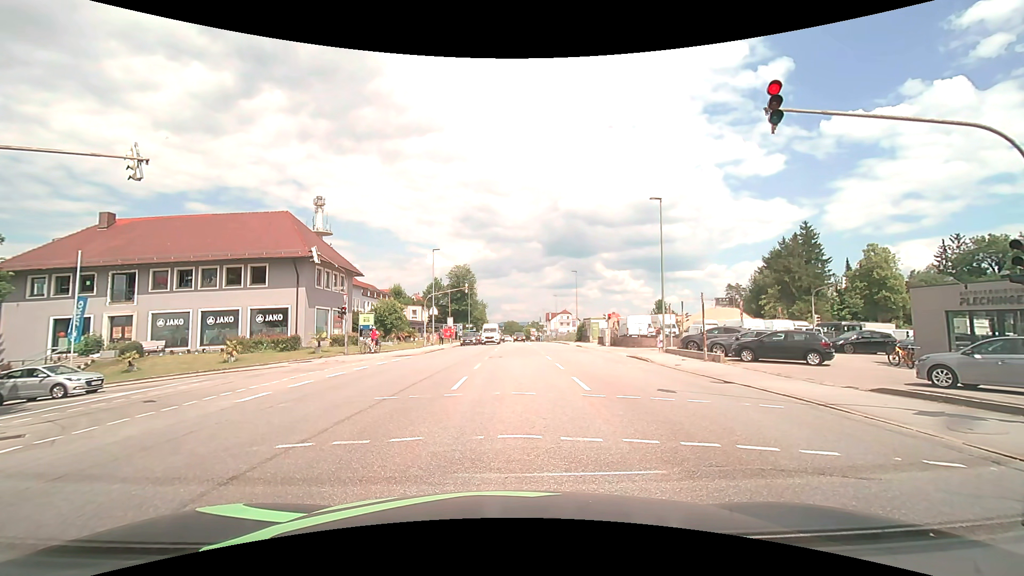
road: tertiary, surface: asphalt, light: Day
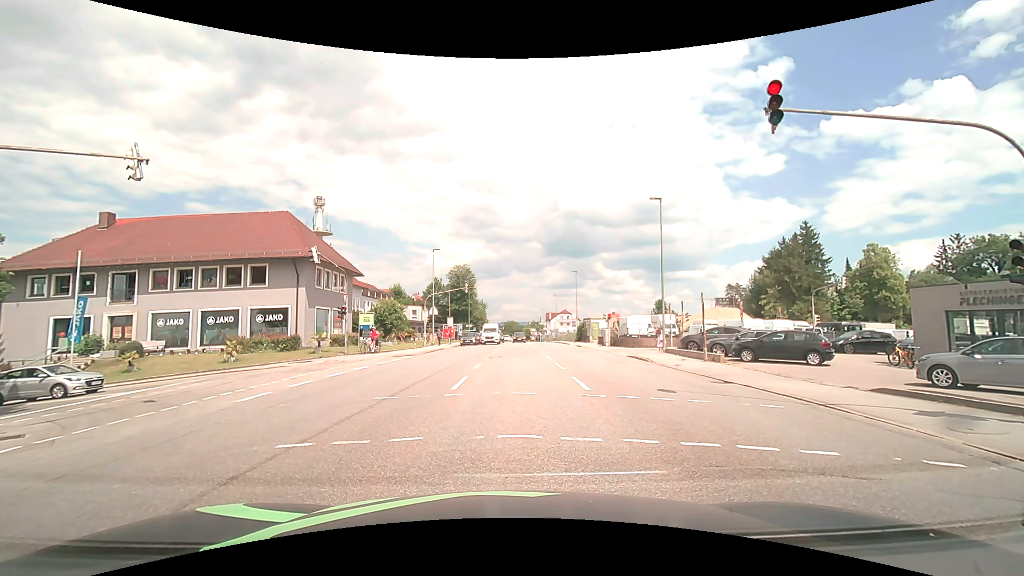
(0.0, 0.0) m; 0°
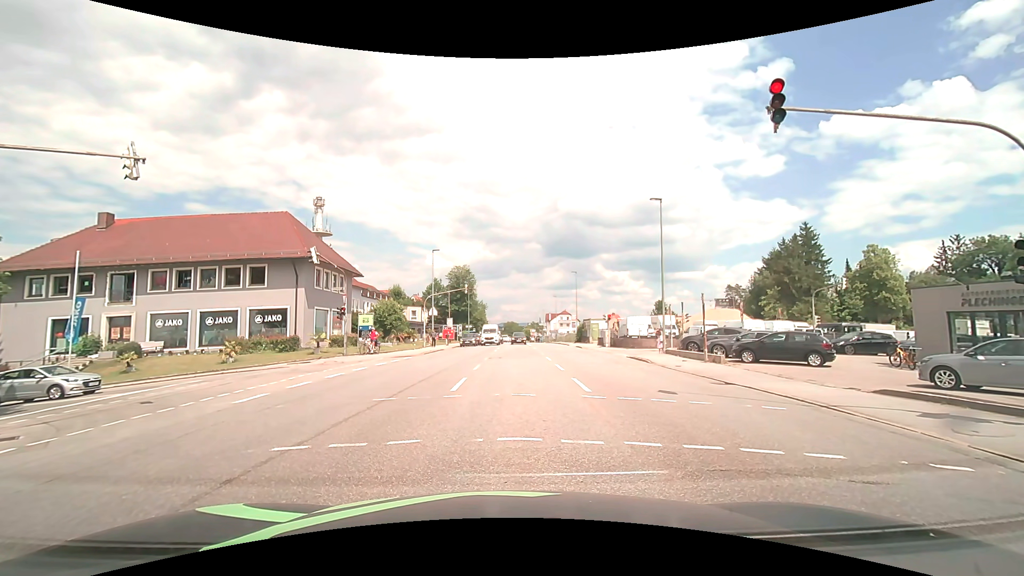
(0.0, +0.1) m; 0°
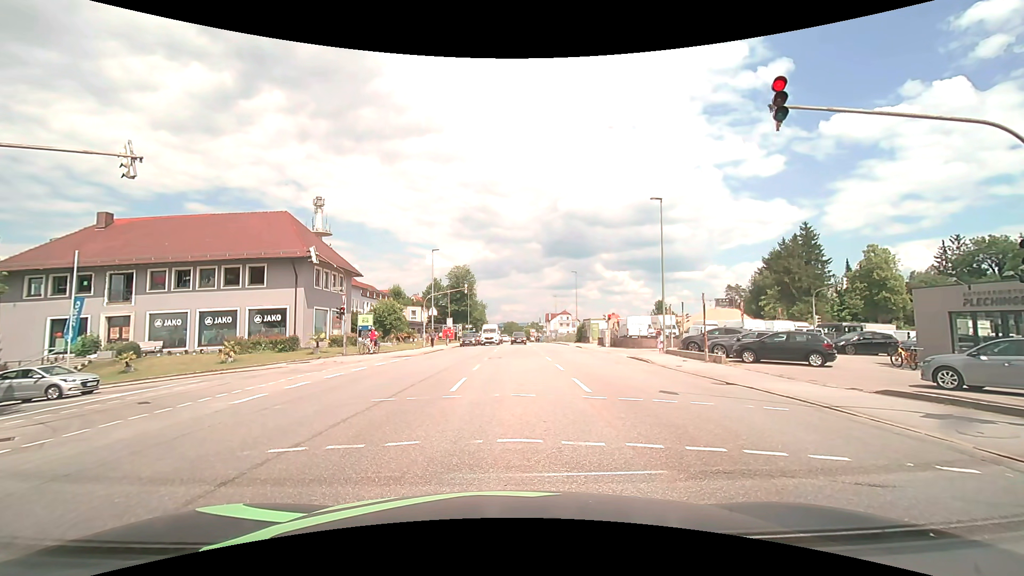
(0.0, +0.1) m; 0°
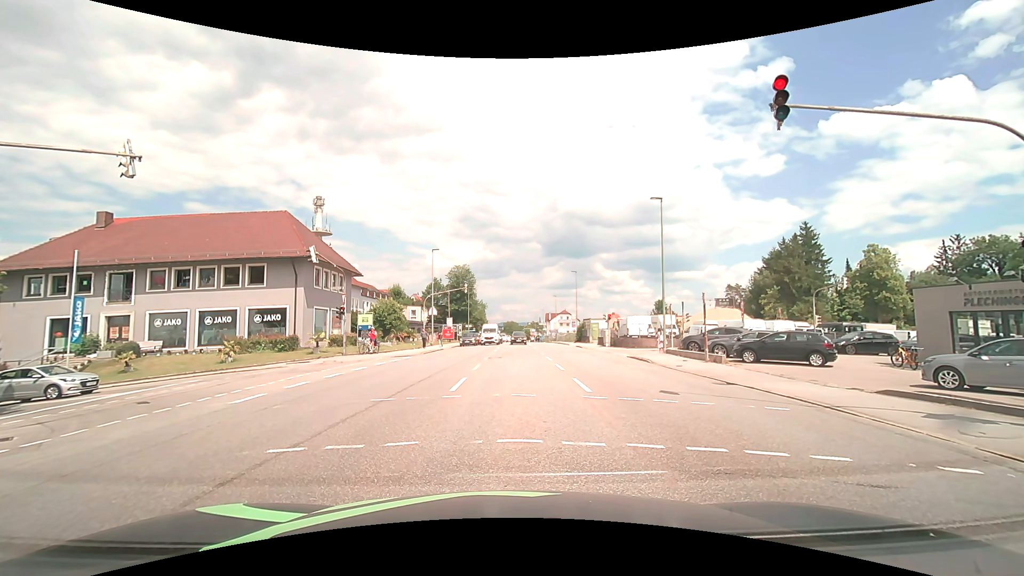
(0.0, +0.1) m; 0°
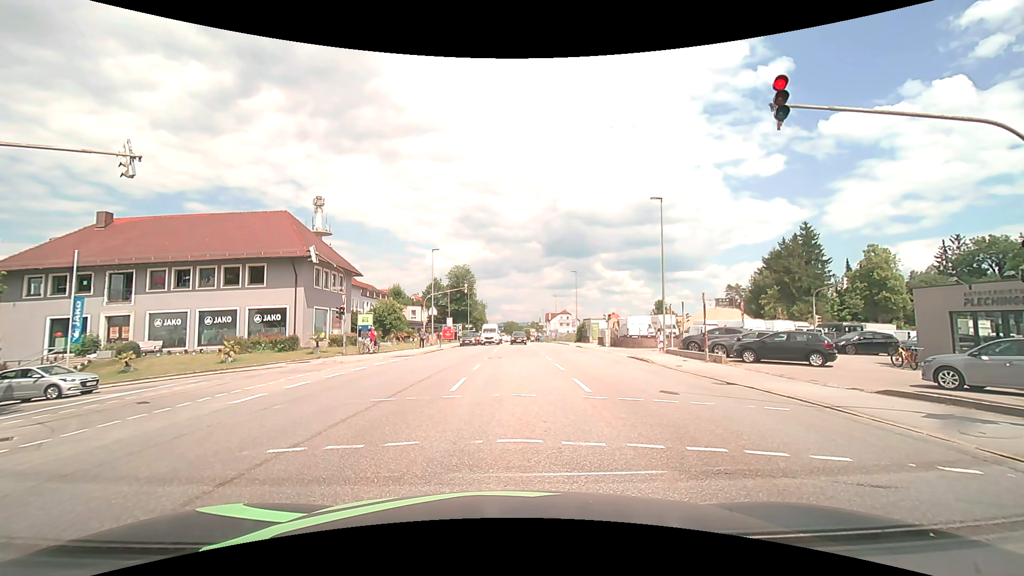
(0.0, 0.0) m; 0°
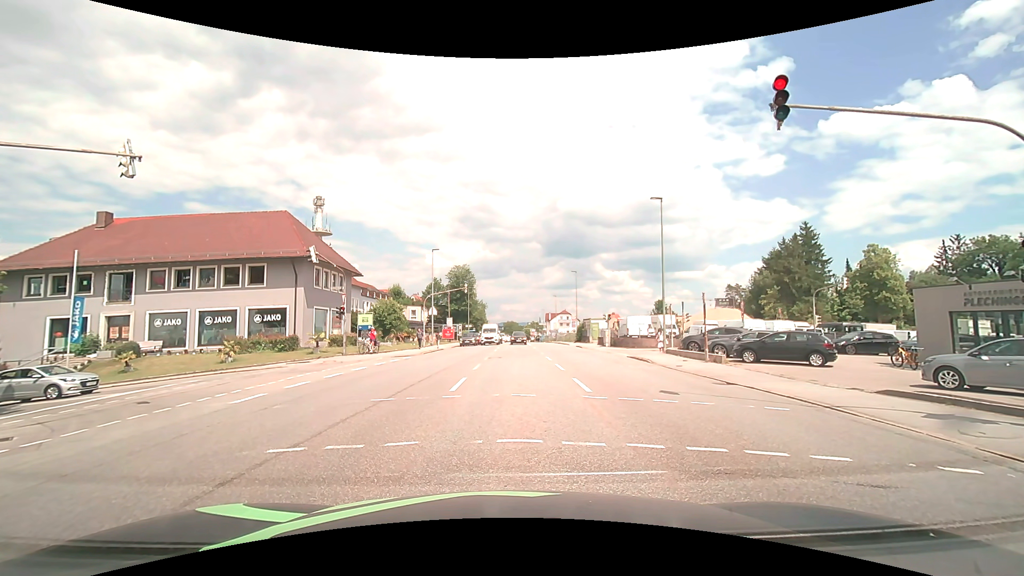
(0.0, 0.0) m; 0°
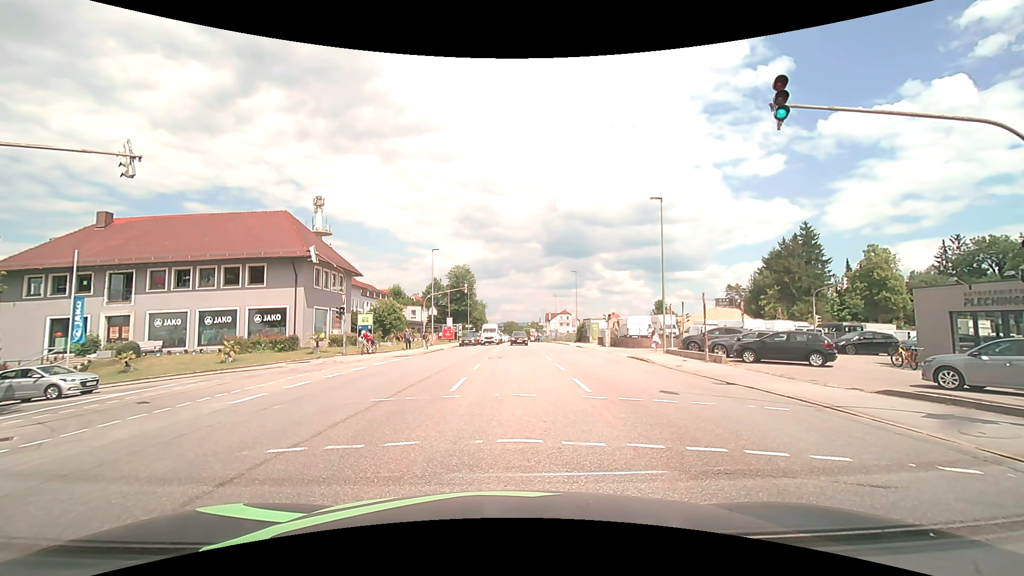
(0.0, 0.0) m; 0°
